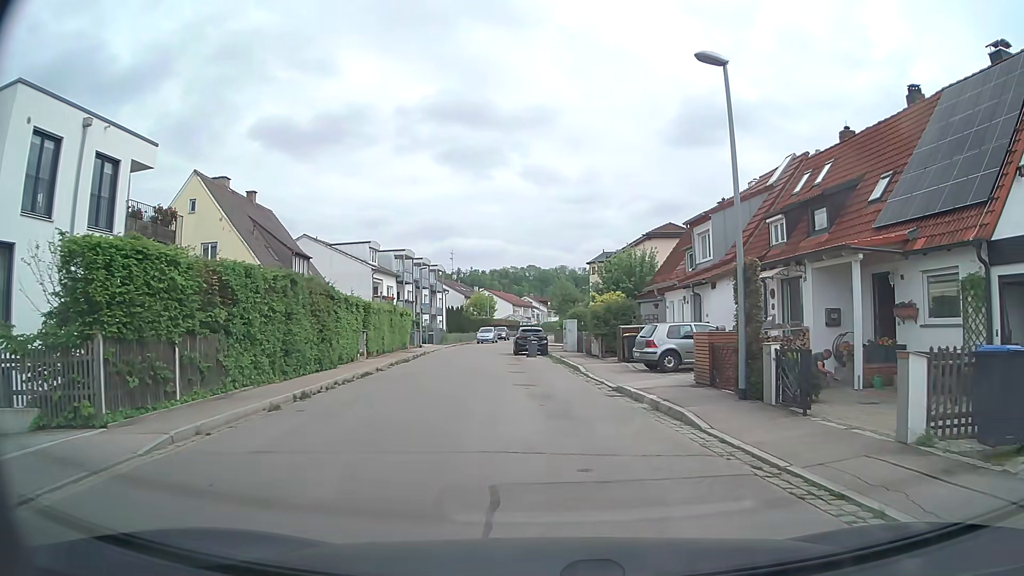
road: tertiary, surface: asphalt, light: Day
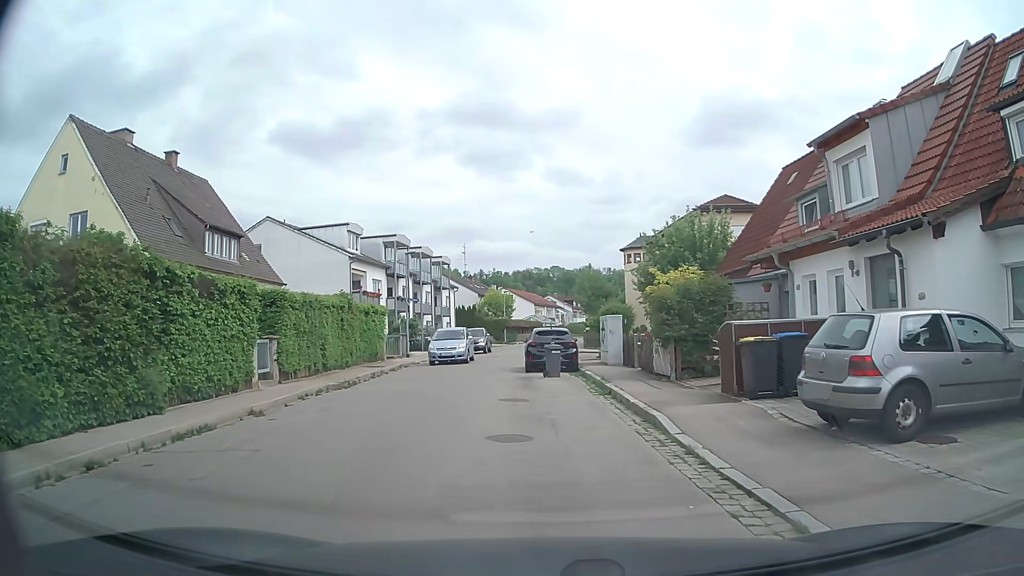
(0.0, +12.3) m; -2°
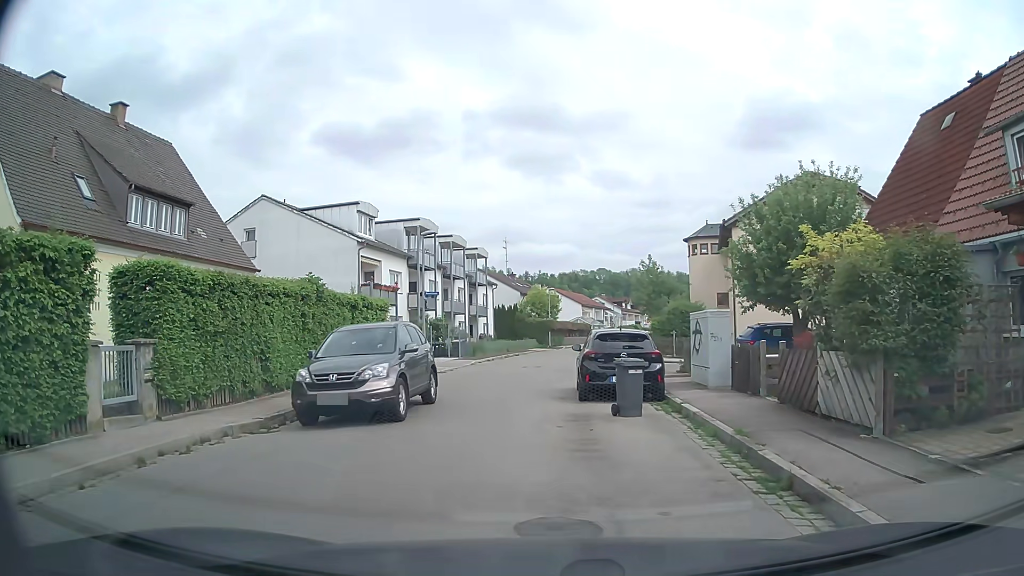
(-0.3, +8.4) m; -5°
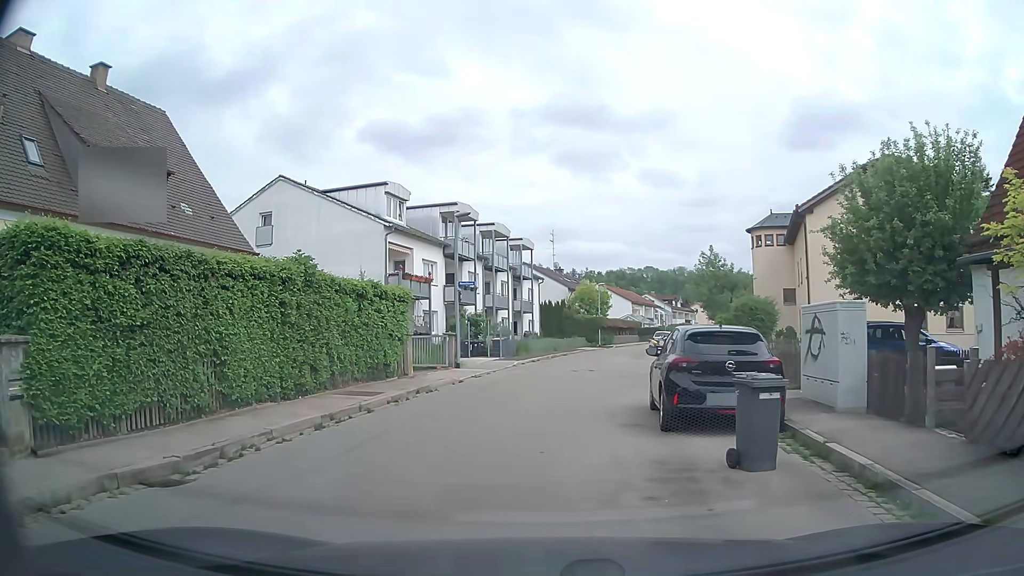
(-0.1, +4.4) m; -3°
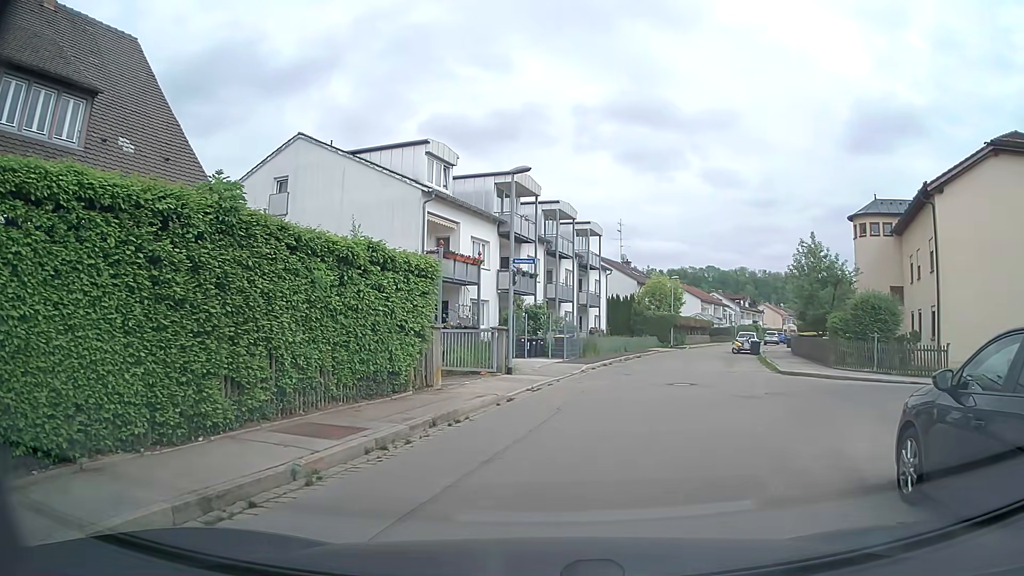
(-0.5, +6.7) m; -5°
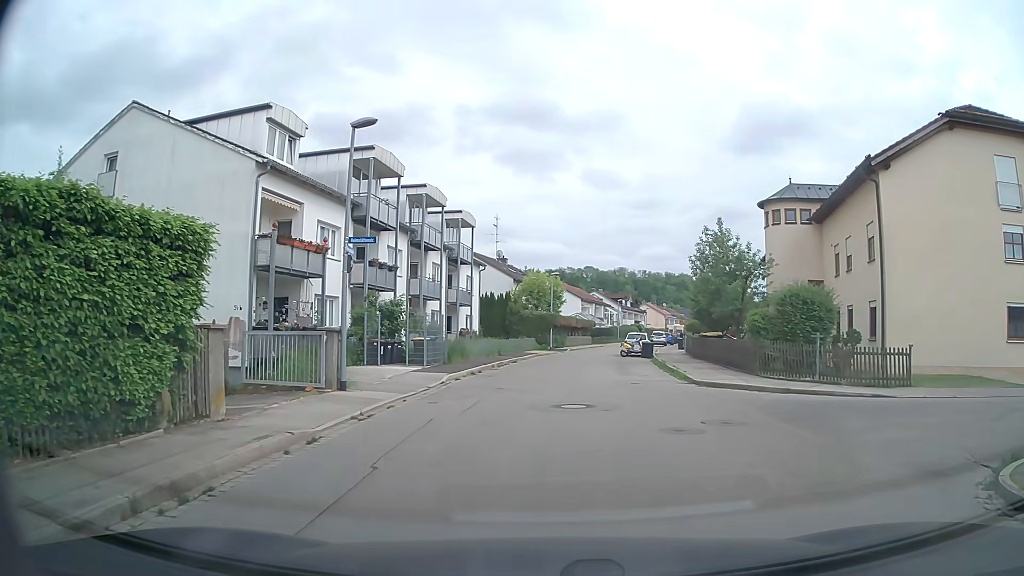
(+0.4, +4.9) m; +10°
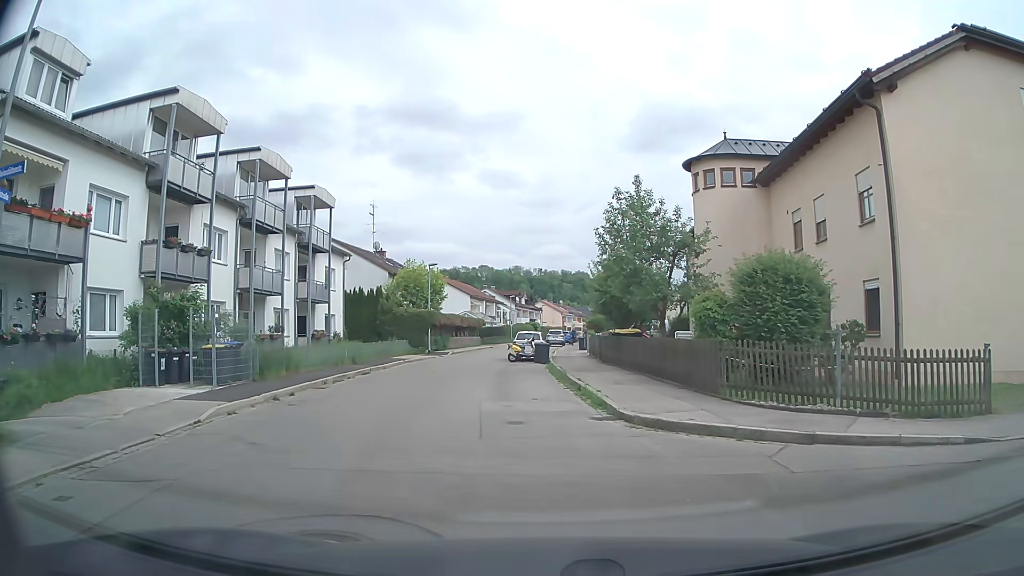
(+1.1, +8.1) m; +10°
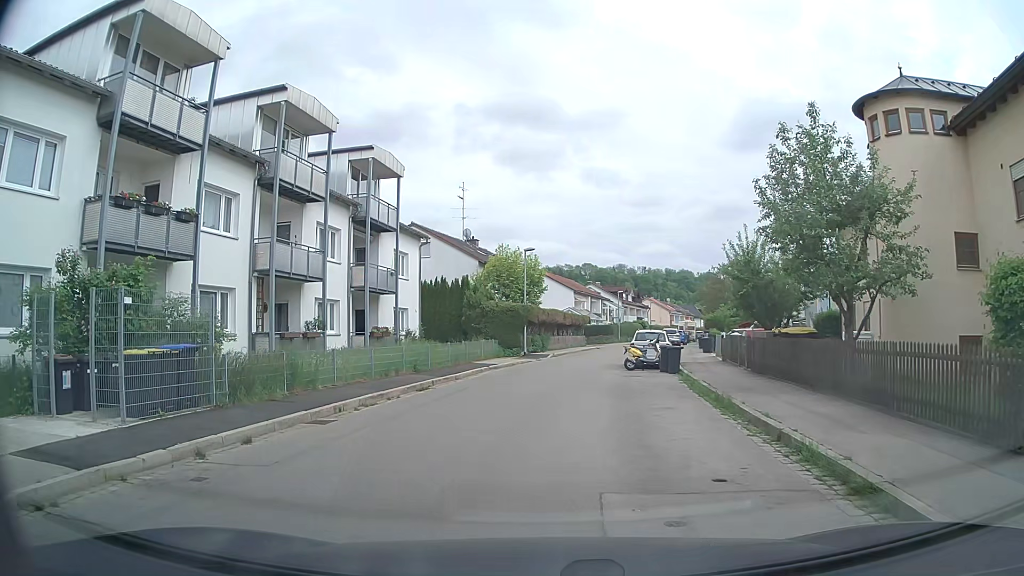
(-0.7, +7.7) m; -8°
(0, +10) (+1, +20) (+1, +30) (+3, +40) (+5, +49) (+7, +59) (+9, +69) (+11, +79) (+13, +89) (+16, +98) m
